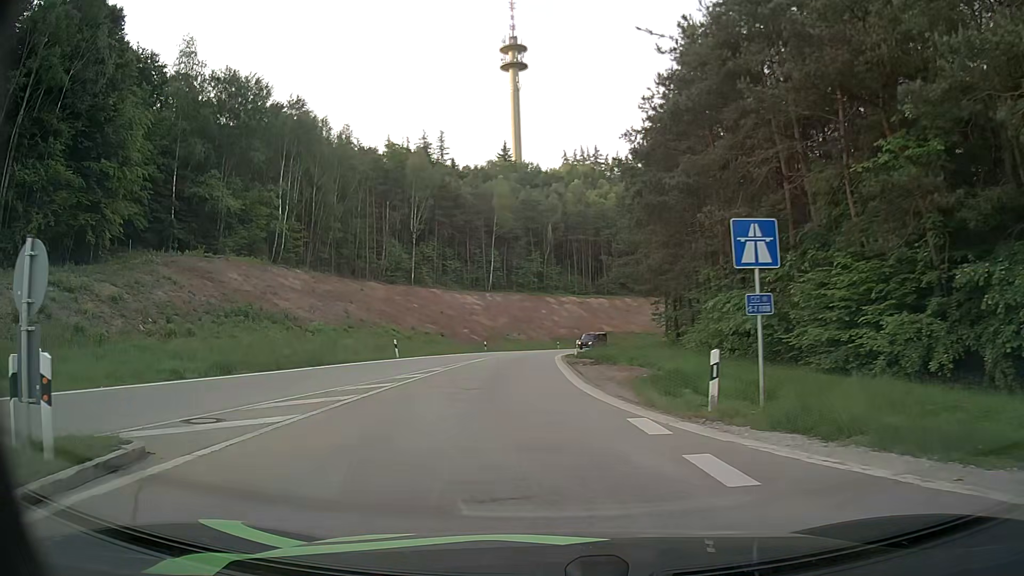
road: motorway_link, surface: asphalt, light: Day
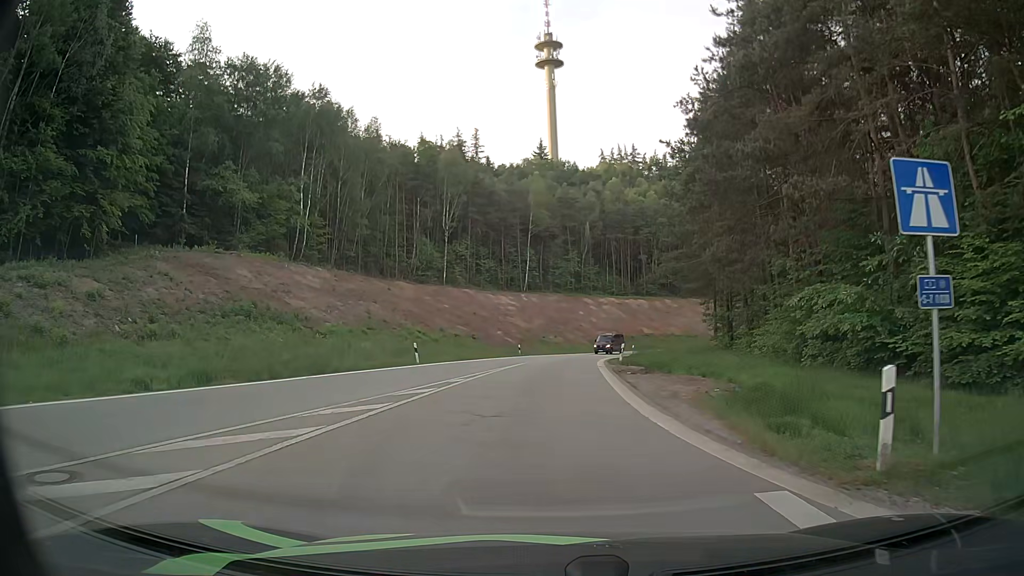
(-0.2, +4.6) m; -3°
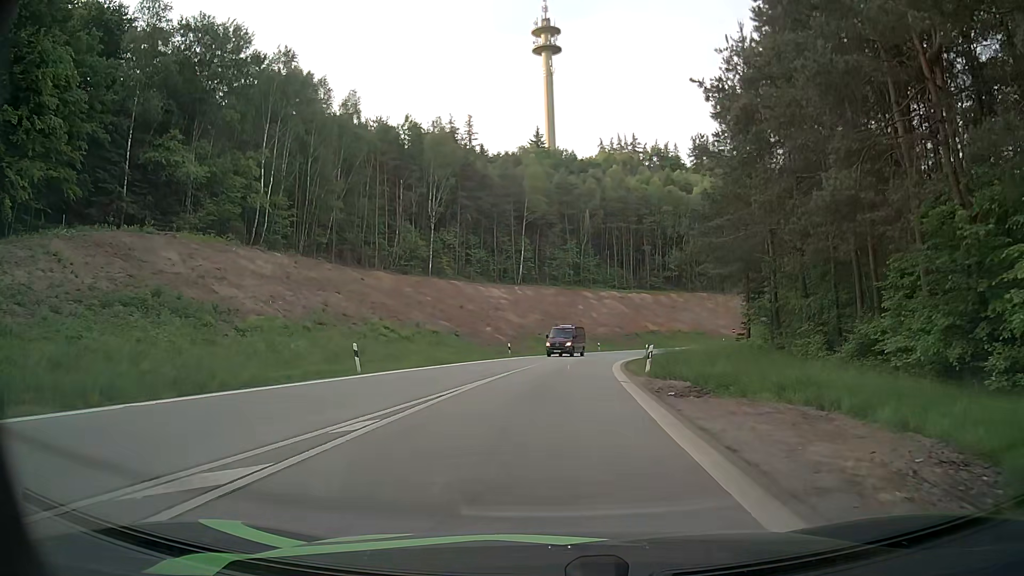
(-0.1, +10.0) m; -1°
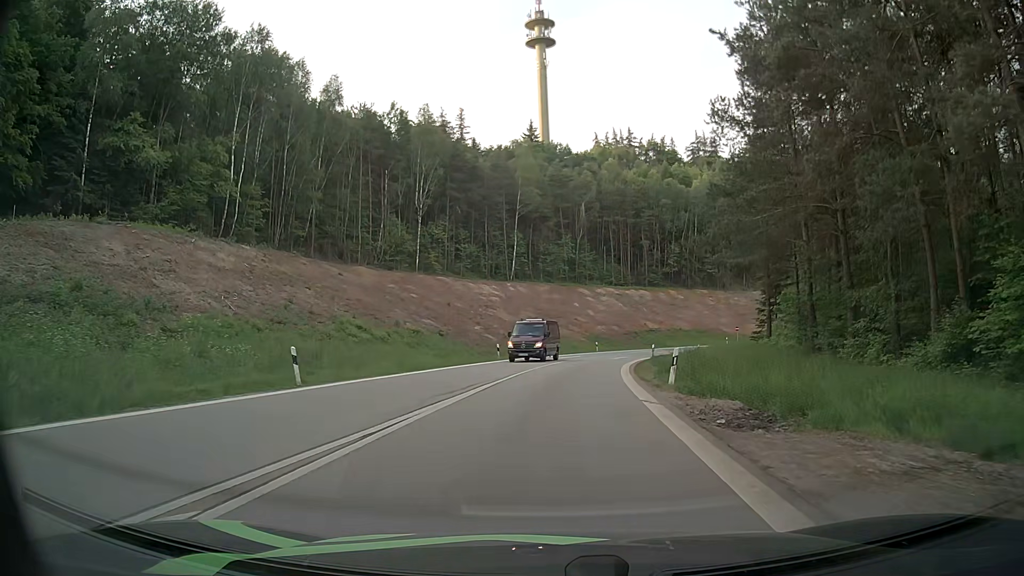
(0.0, +5.4) m; +1°
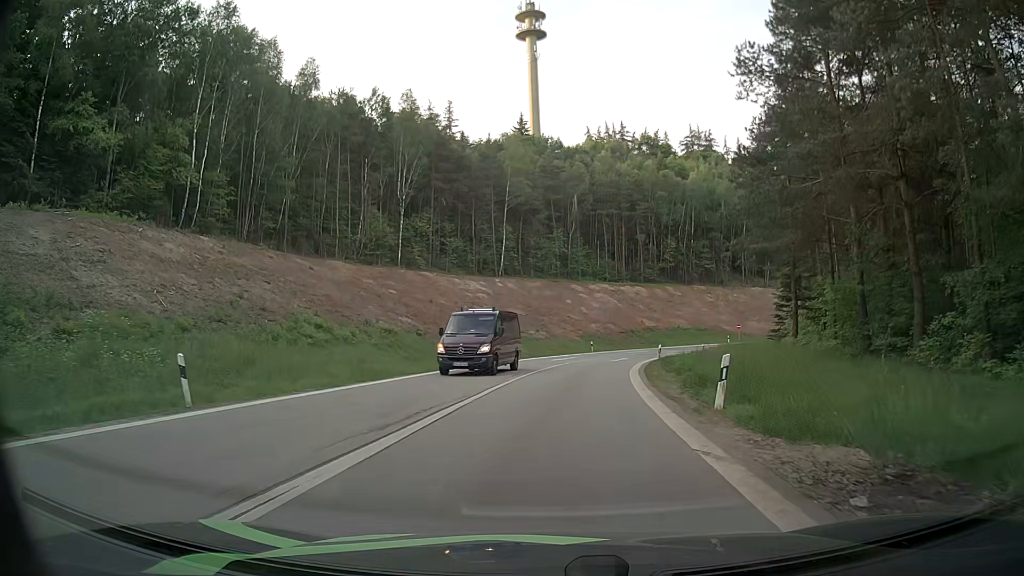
(0.0, +5.7) m; +1°
